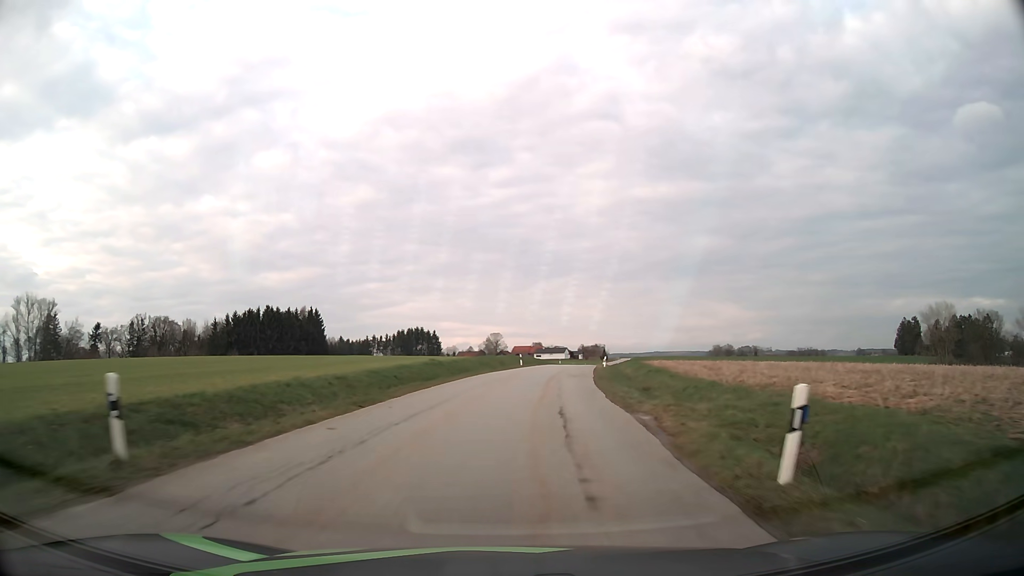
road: tertiary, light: Day
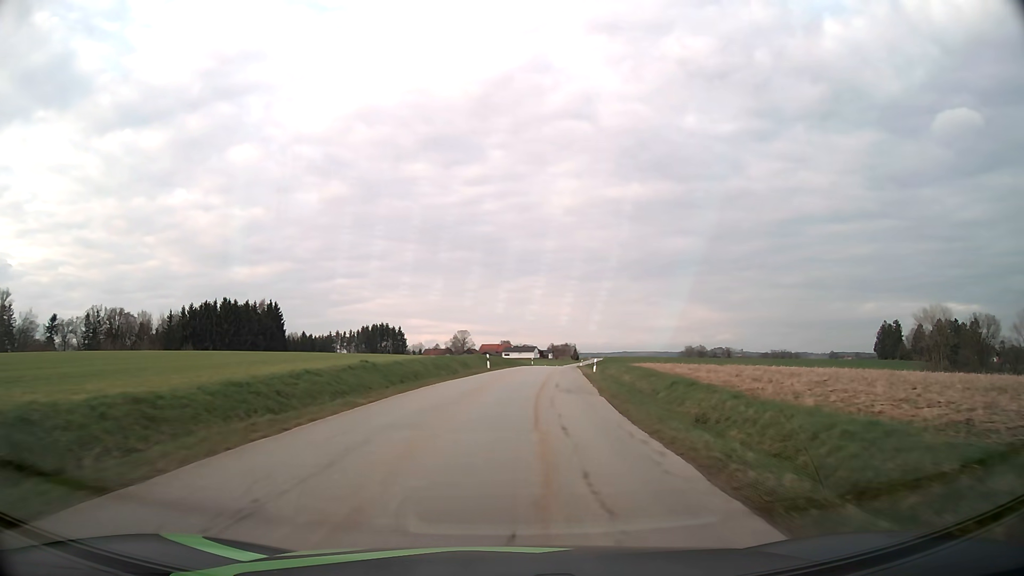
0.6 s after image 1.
(+0.3, +11.9) m; +3°
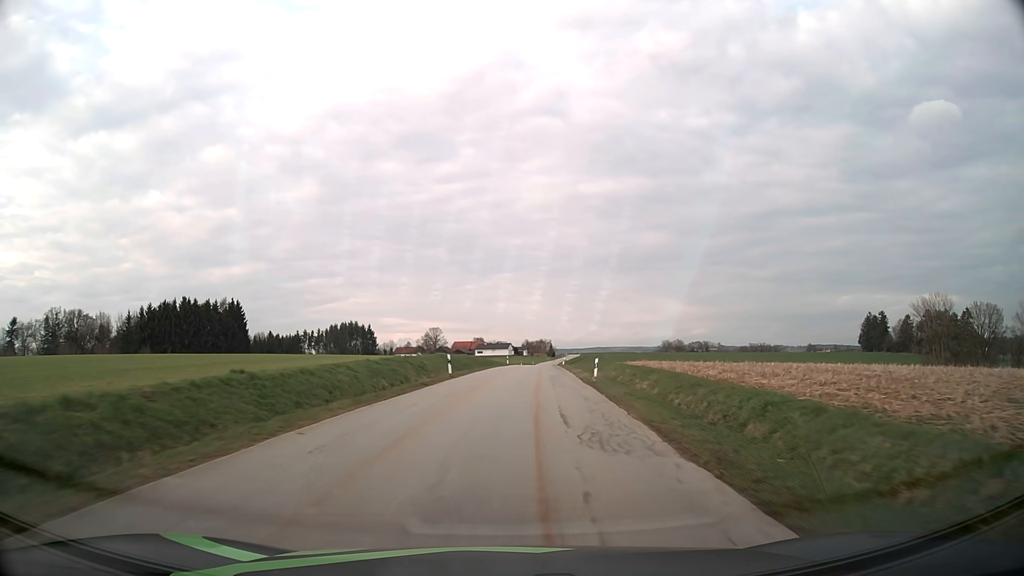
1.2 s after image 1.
(+0.3, +12.0) m; +3°
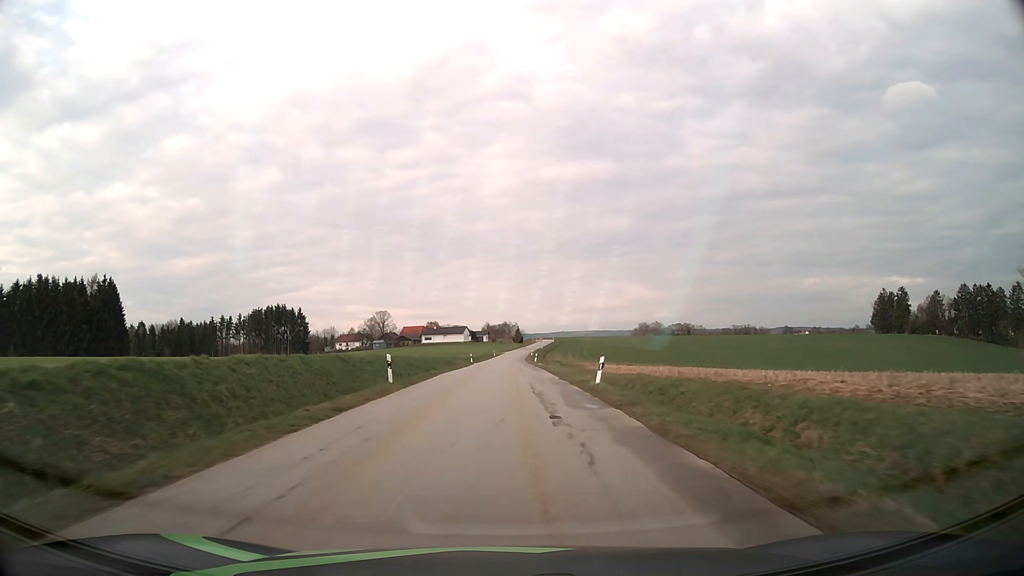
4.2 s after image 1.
(+2.7, +60.8) m; +3°
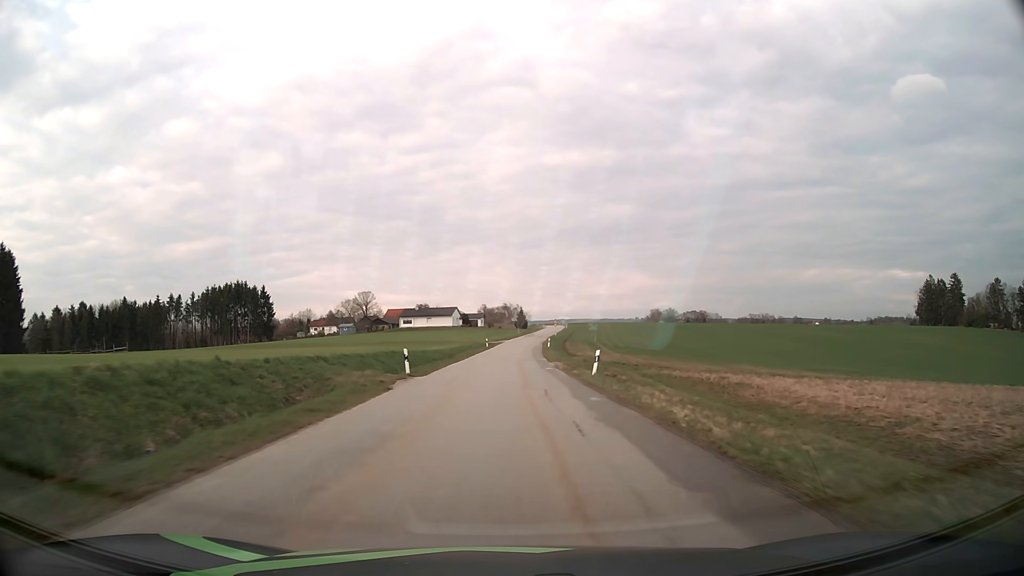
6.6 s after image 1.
(-0.1, +47.5) m; 0°
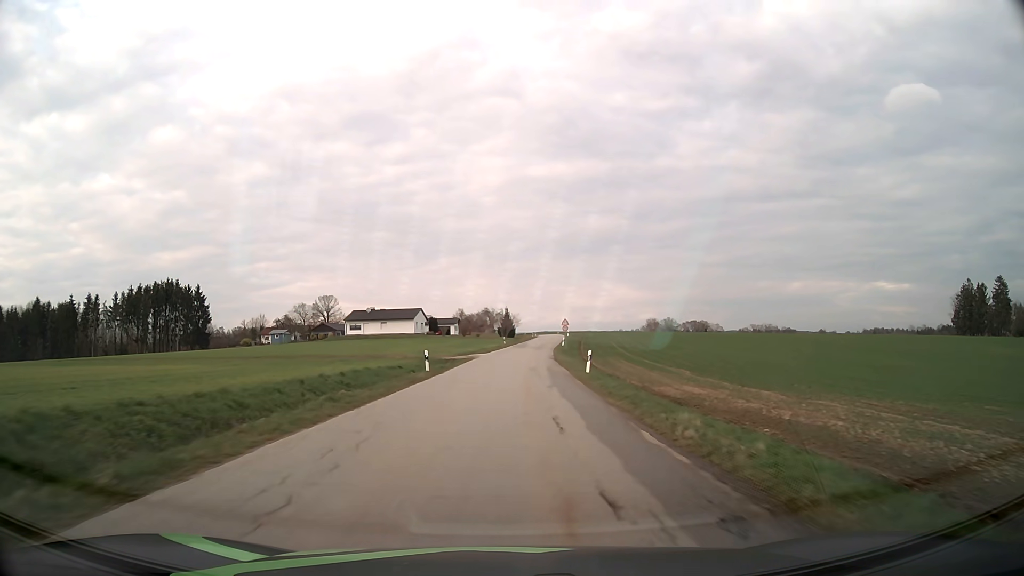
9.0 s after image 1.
(+0.6, +45.3) m; +1°
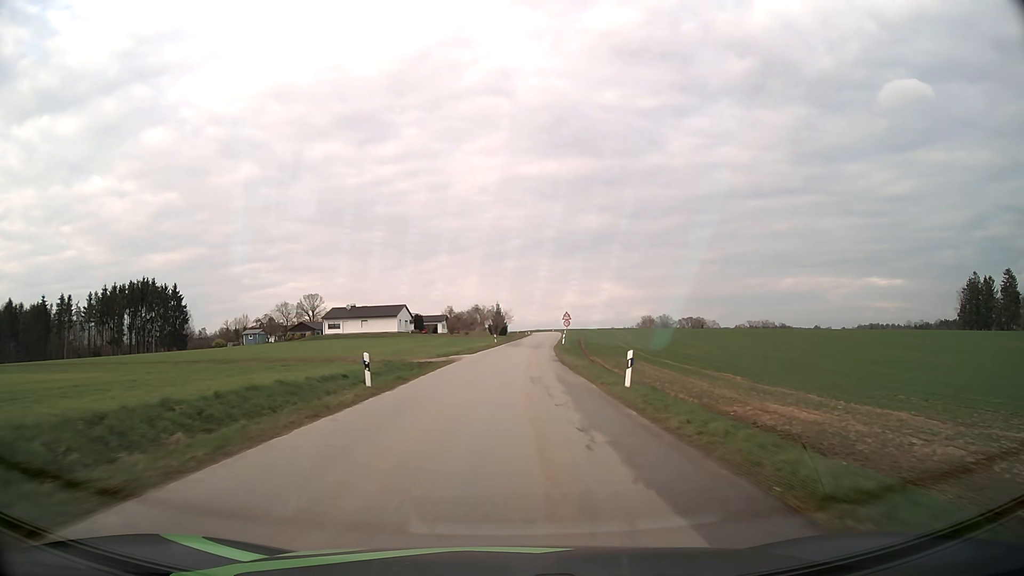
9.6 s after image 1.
(+0.1, +10.8) m; +1°
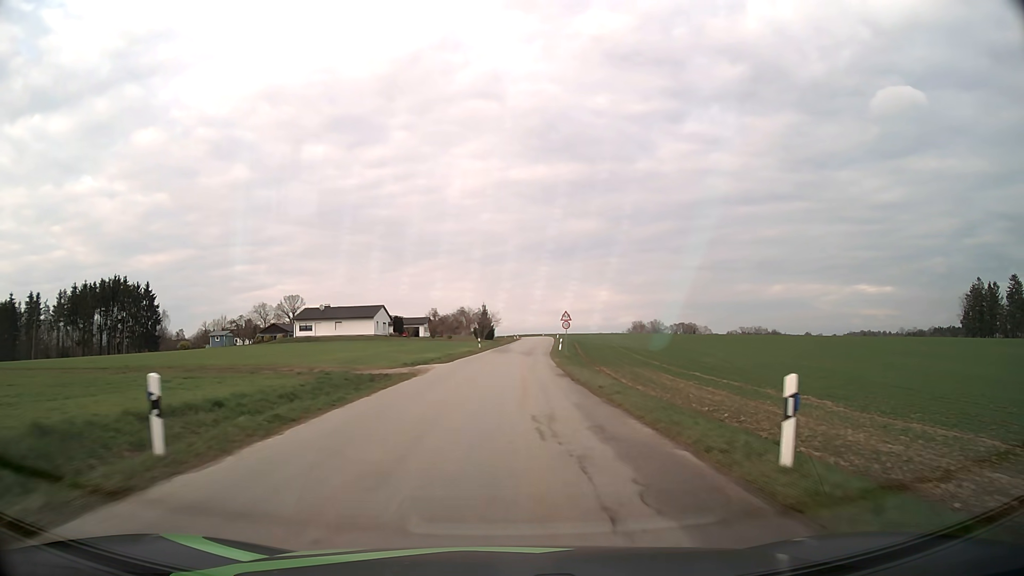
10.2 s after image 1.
(+0.1, +10.6) m; +1°
(0, +10) (0, +20) (+1, +30) (+1, +40) (+1, +50) (+2, +60) (+3, +70) (+4, +80) (+5, +90) (+5, +100) m
